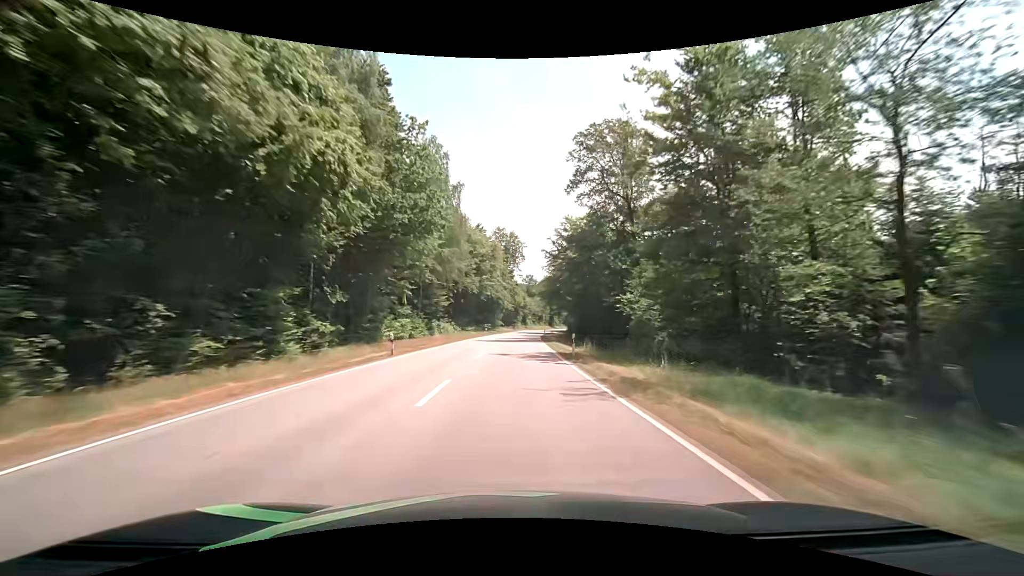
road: secondary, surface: asphalt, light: Day
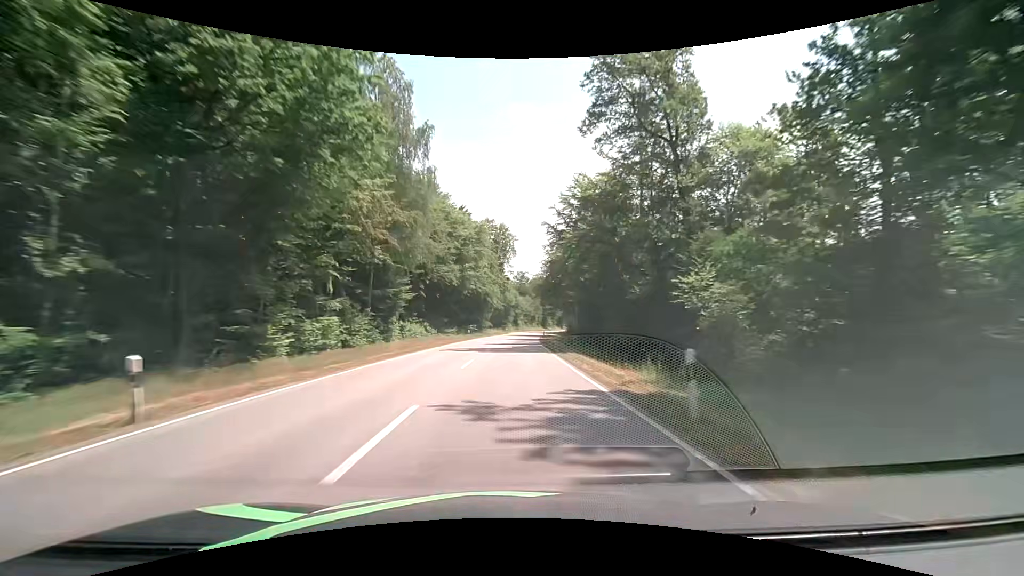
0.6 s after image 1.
(0.0, +15.8) m; 0°
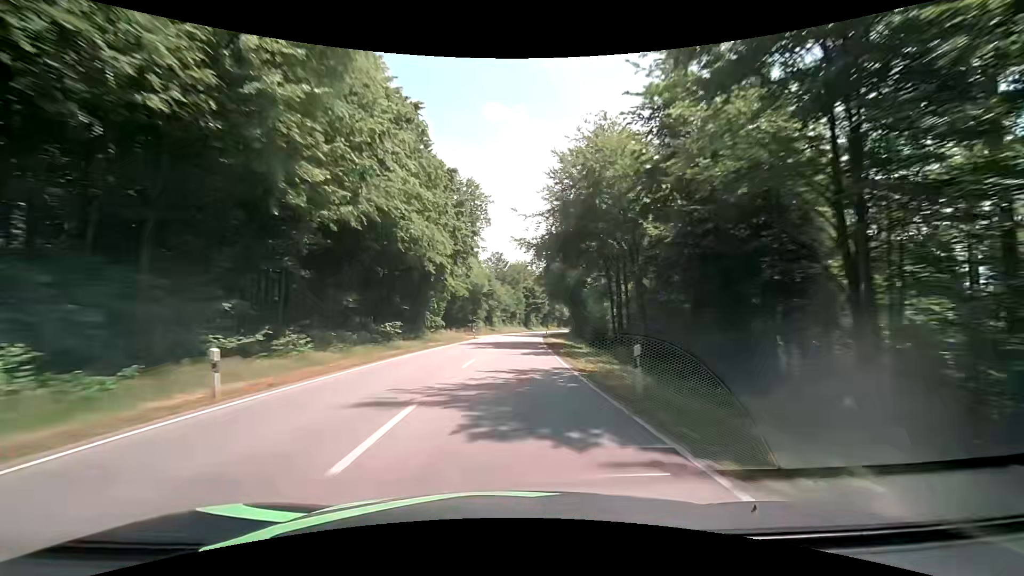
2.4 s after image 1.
(+1.1, +47.3) m; +3°
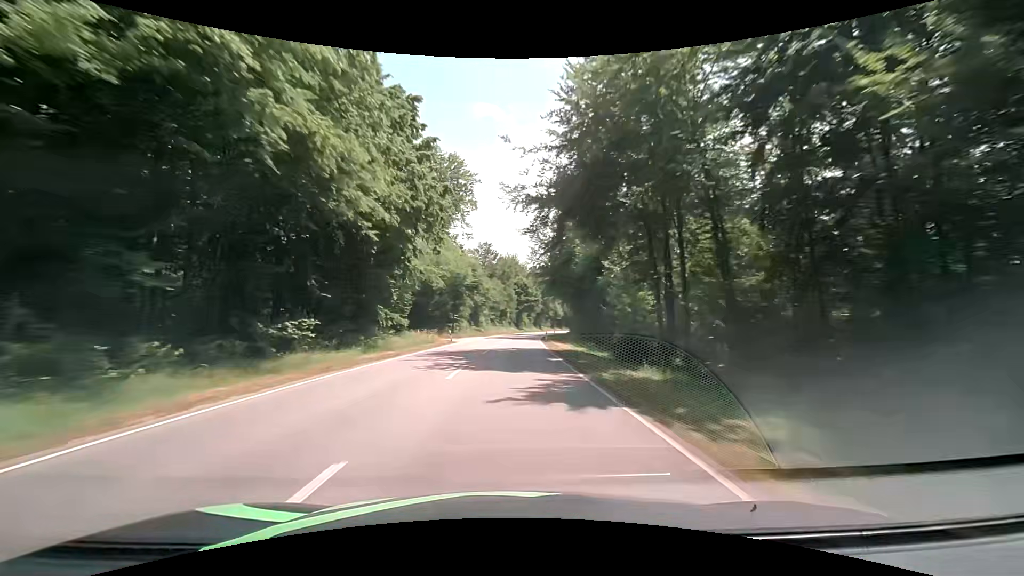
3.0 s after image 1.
(+0.2, +15.8) m; +1°
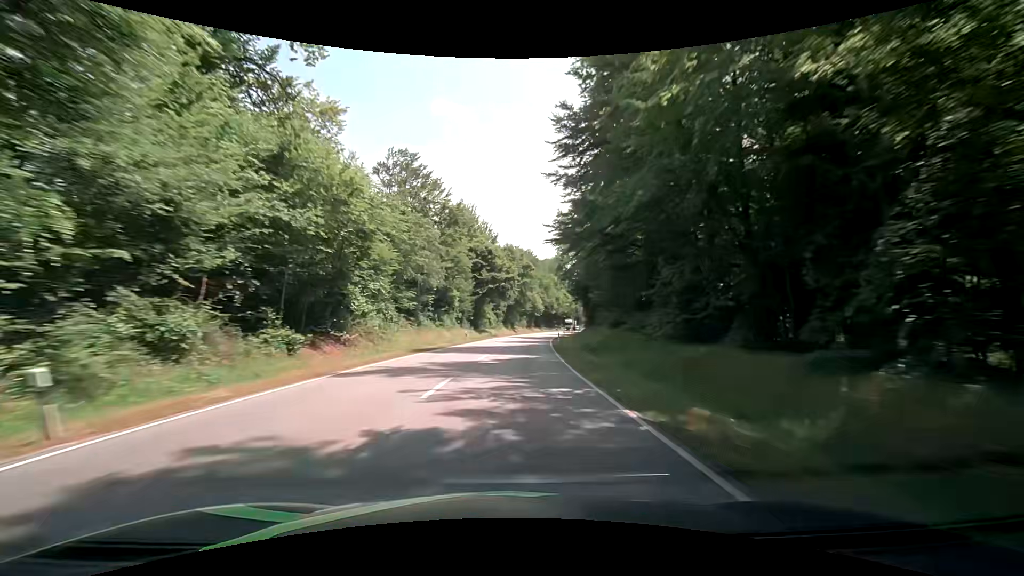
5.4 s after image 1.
(+2.5, +63.1) m; +4°
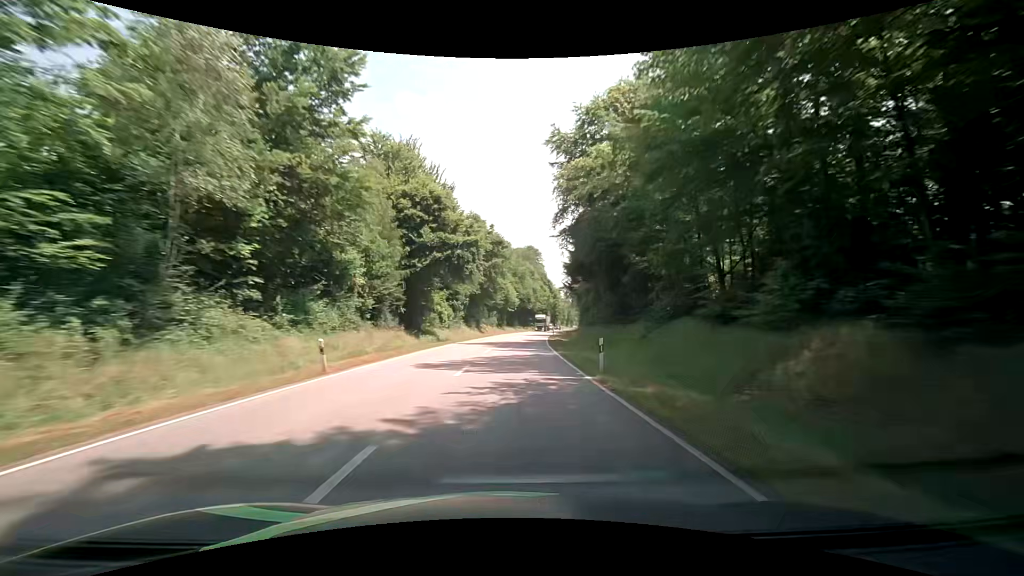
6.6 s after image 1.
(+1.0, +31.6) m; +4°
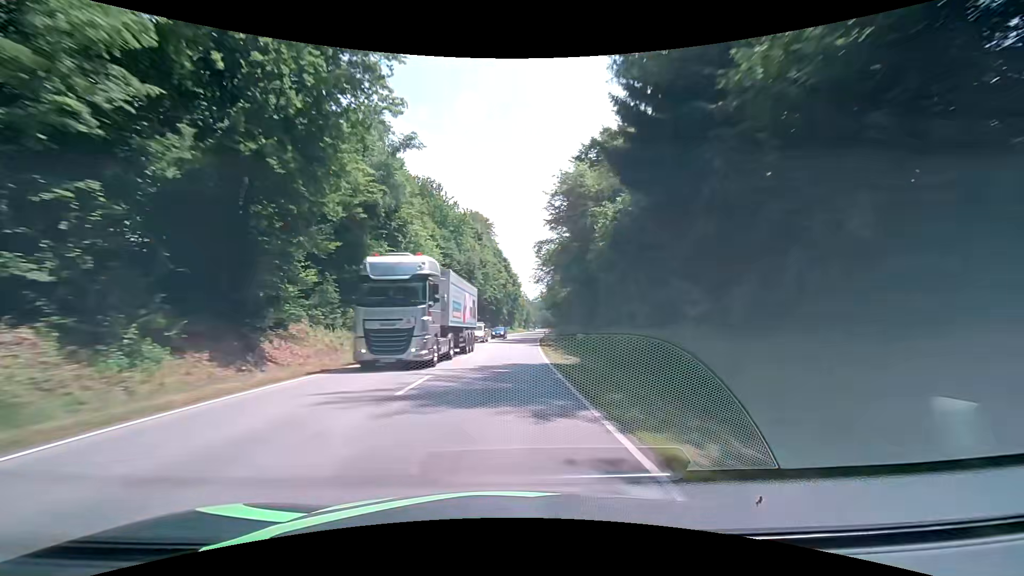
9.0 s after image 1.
(+3.4, +63.1) m; +6°
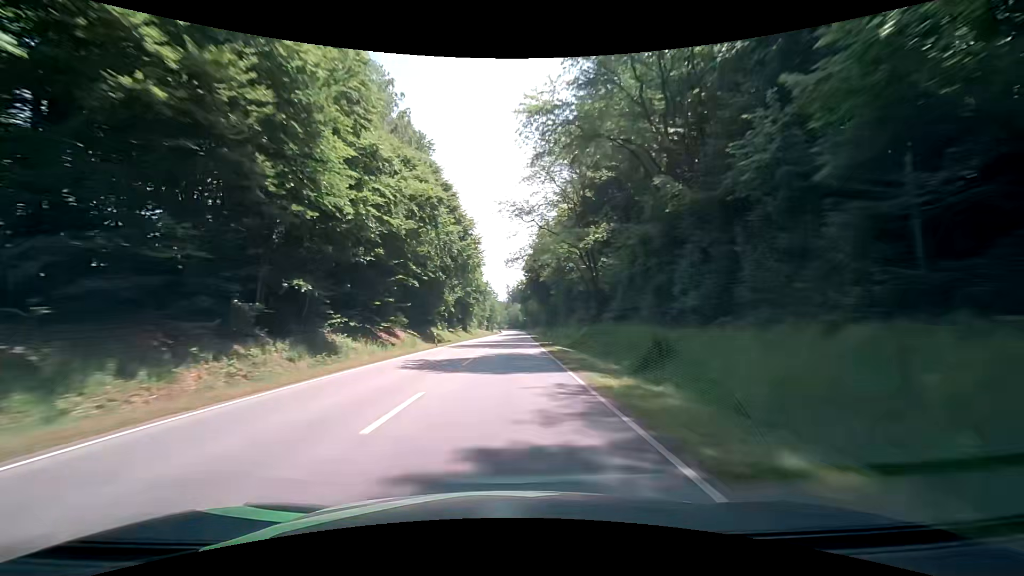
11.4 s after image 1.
(+2.6, +63.1) m; +4°
(0, +10) (0, +20) (0, +30) (0, +40) (+1, +50) (+1, +60) (+1, +70) (+1, +80) (+2, +90) (+2, +100) m
